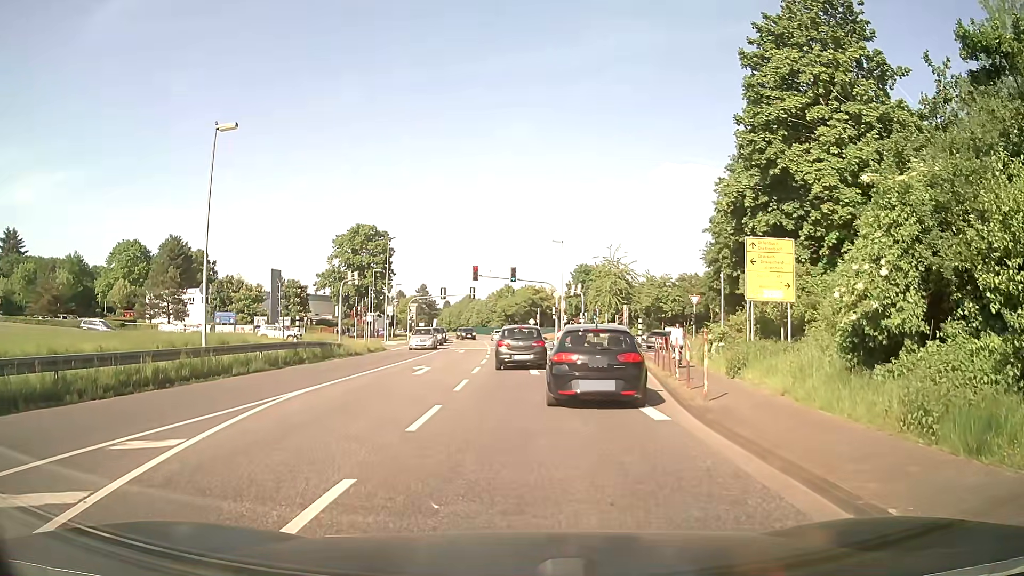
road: secondary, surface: asphalt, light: Day
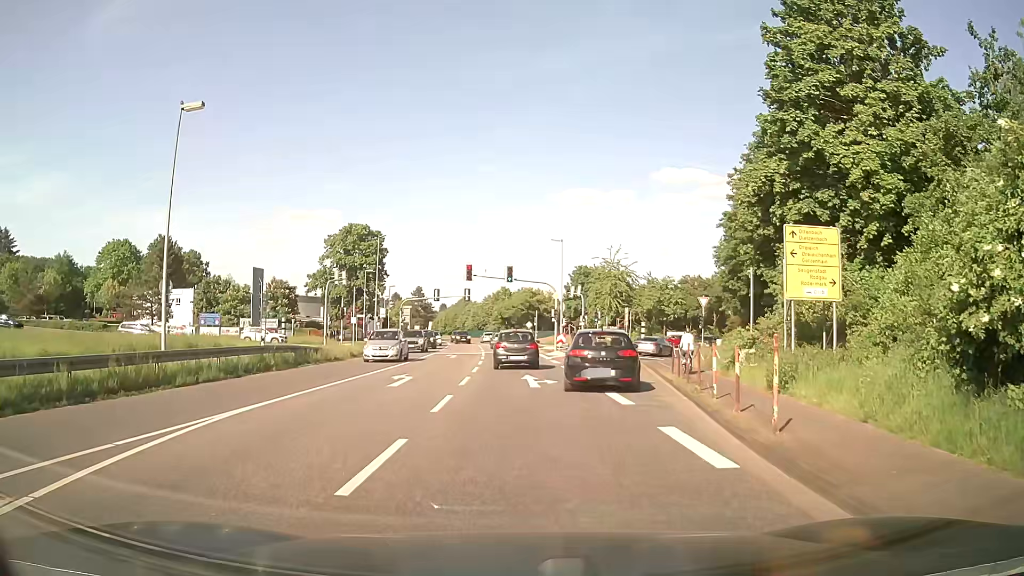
(0.0, +3.7) m; 0°
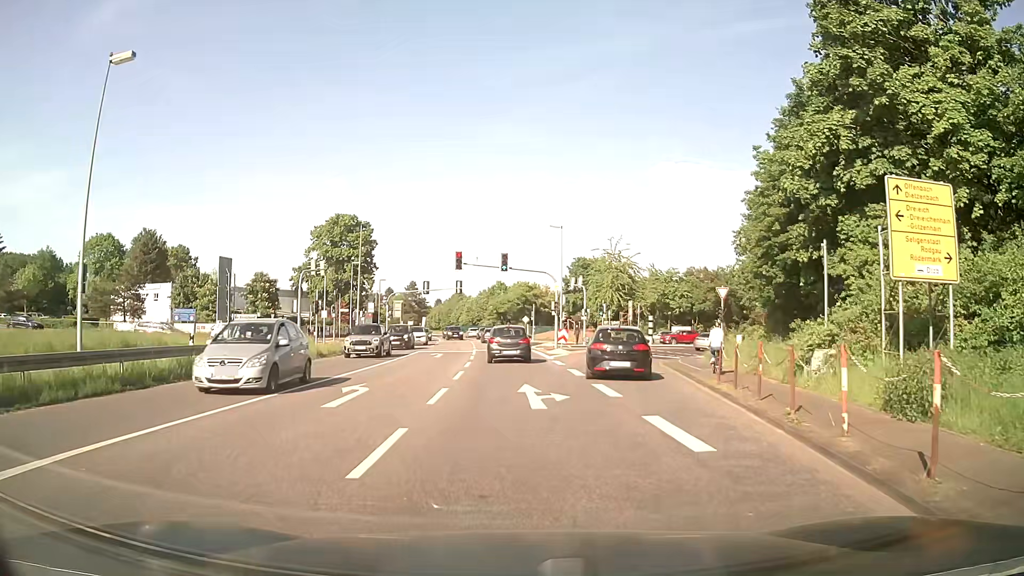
(0.0, +5.8) m; 0°
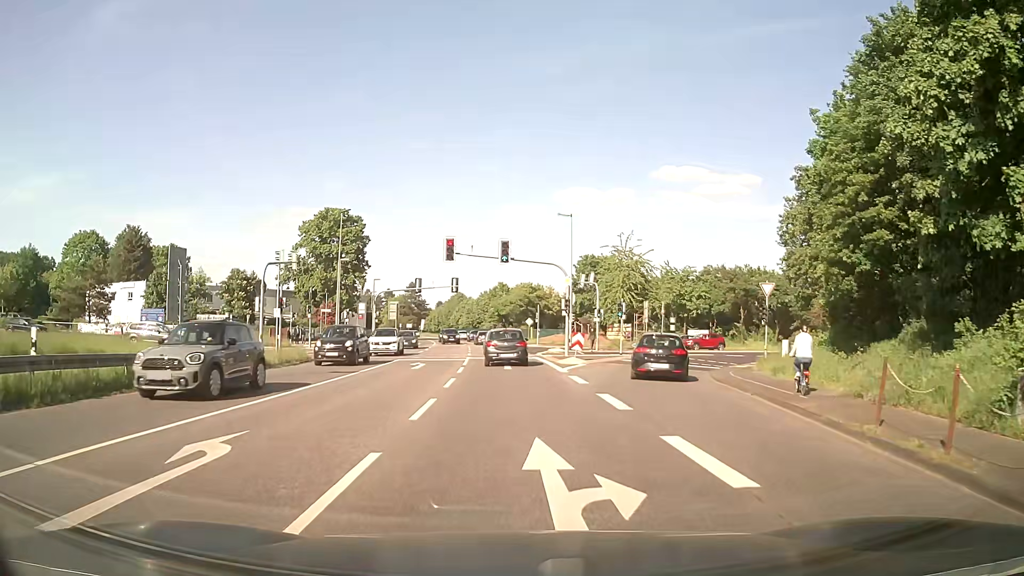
(0.0, +7.9) m; -1°
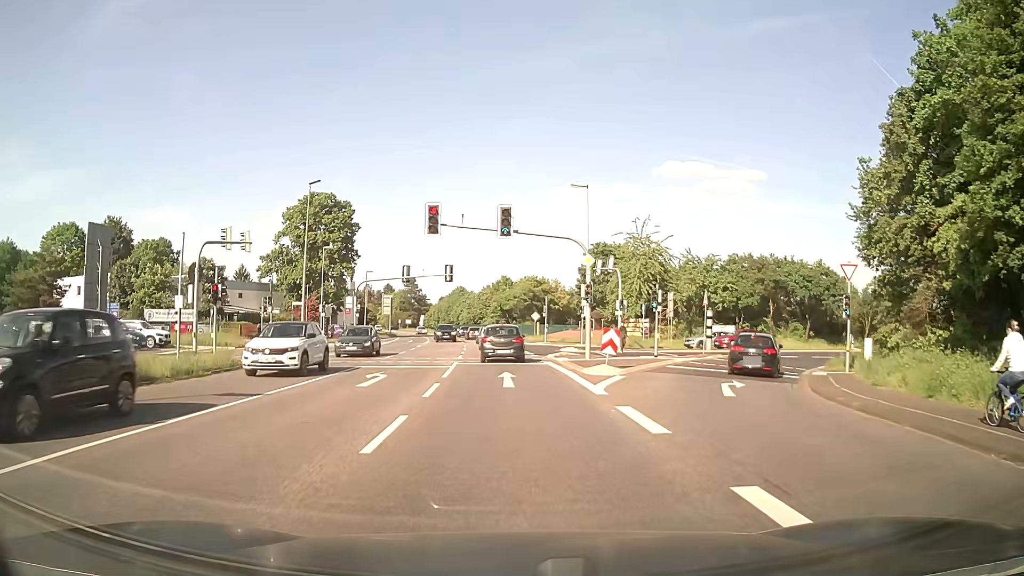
(0.0, +9.3) m; -1°
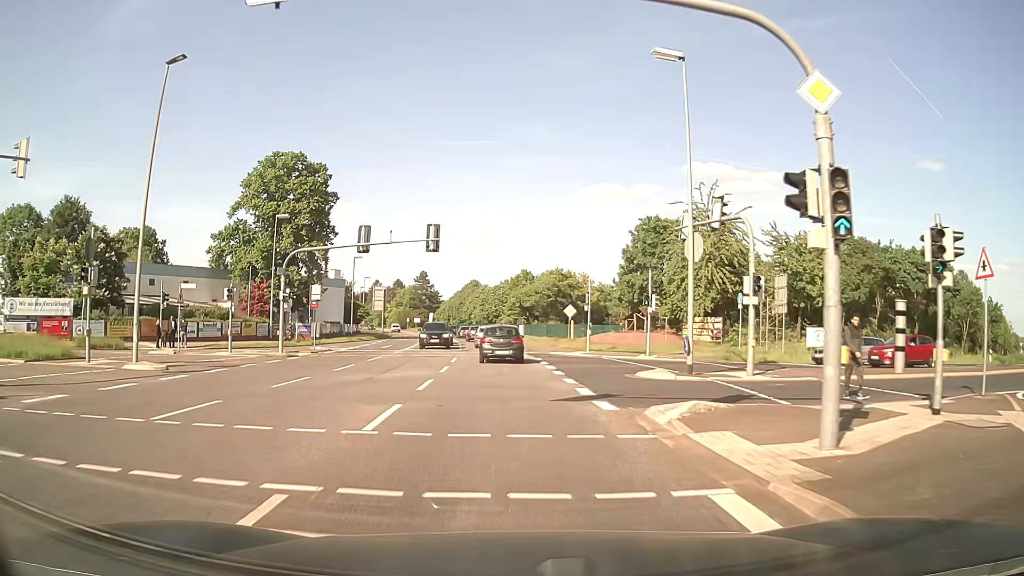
(-0.1, +21.5) m; -1°
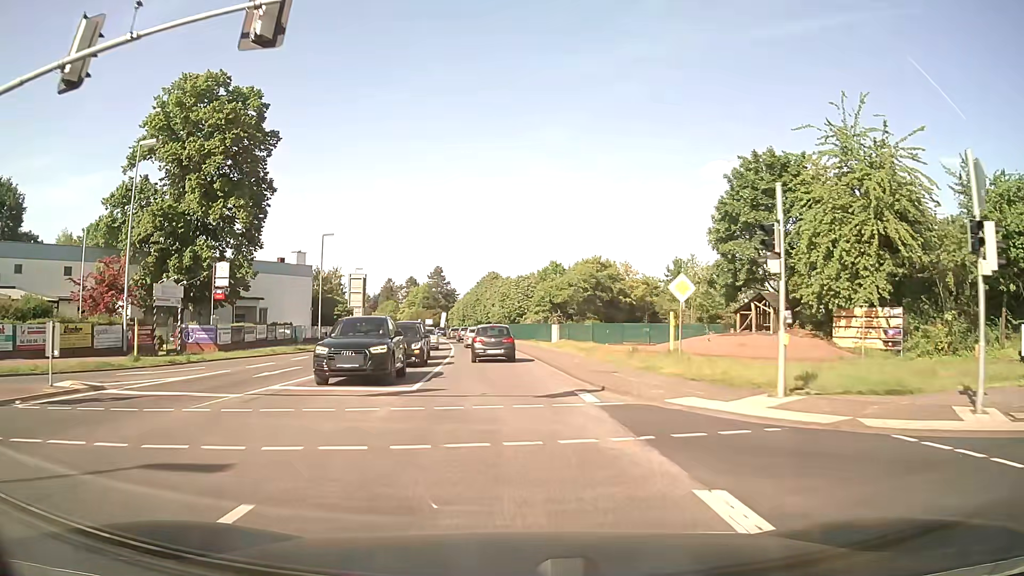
(-0.3, +25.3) m; -2°
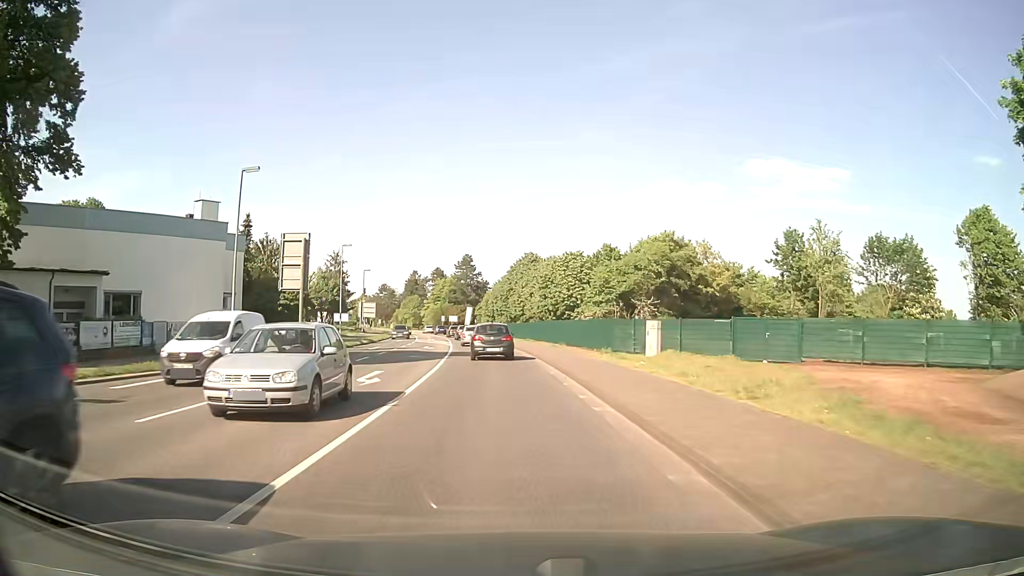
(-0.7, +28.4) m; -3°
(0, +10) (0, +20) (-1, +30) (-2, +40) (-3, +50) (-4, +60) (-5, +70) (-7, +80) (-8, +90) (-10, +99) m
